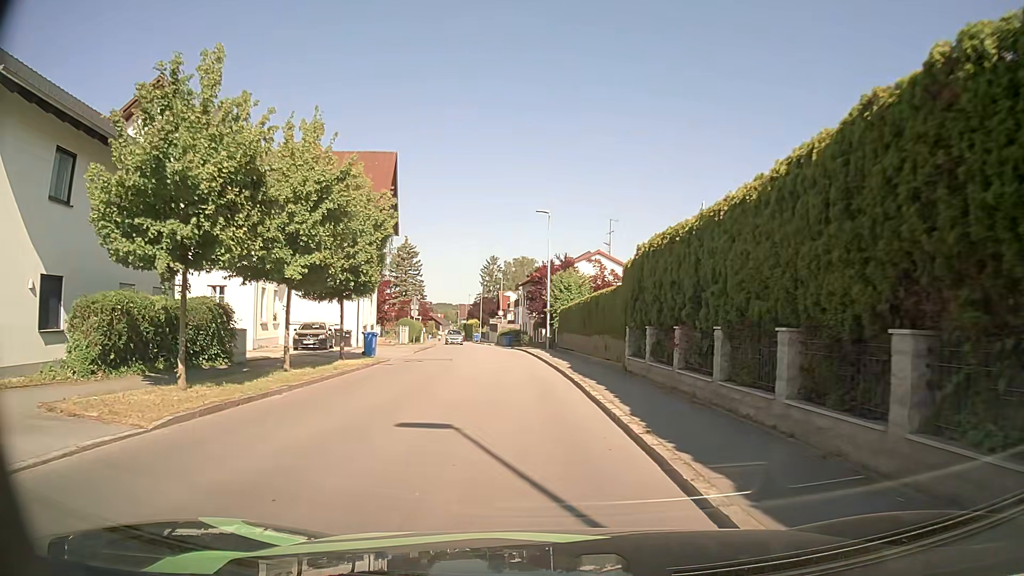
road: secondary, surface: asphalt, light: Day
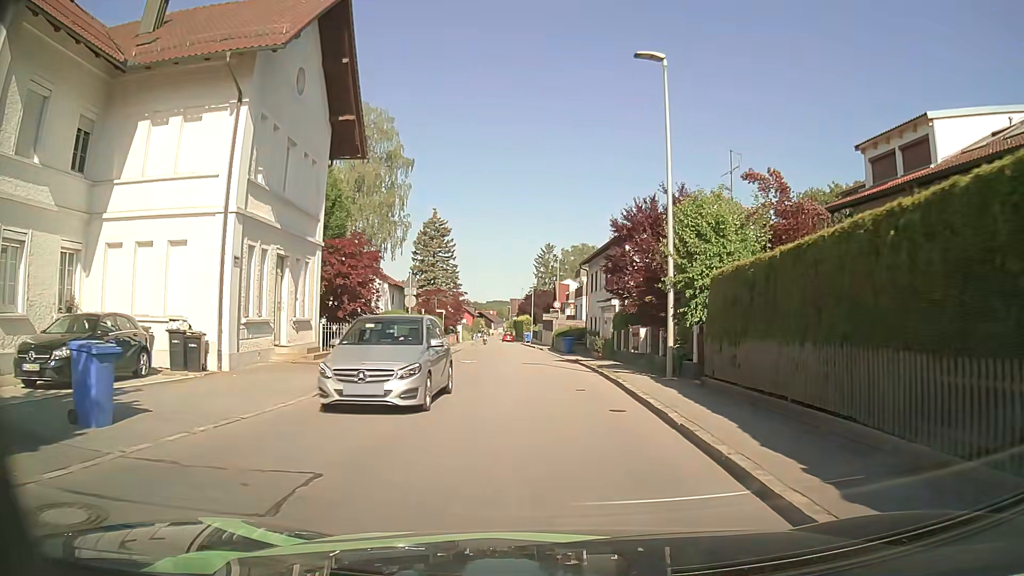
(-1.5, +22.9) m; -5°
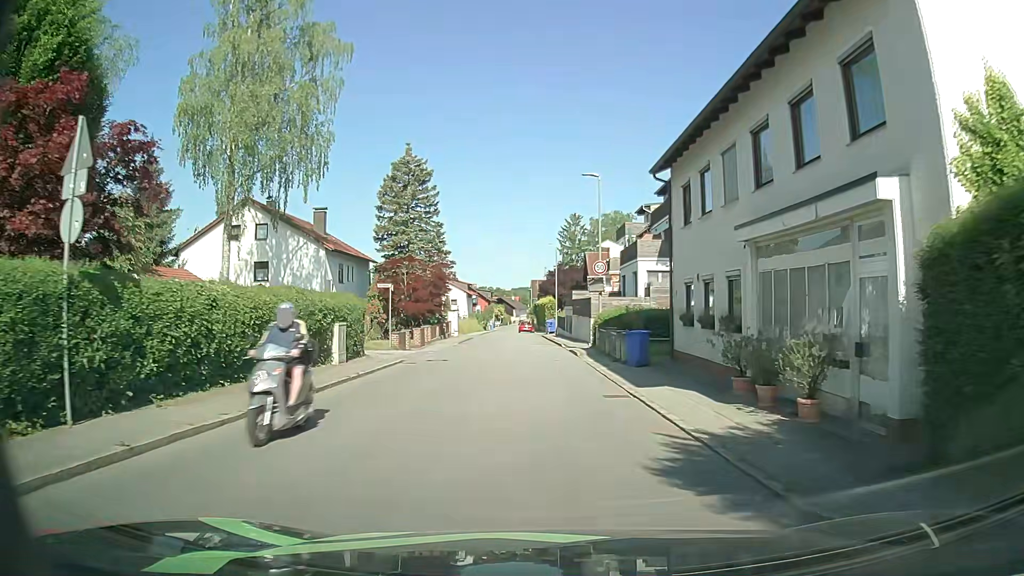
(-0.5, +26.0) m; -3°
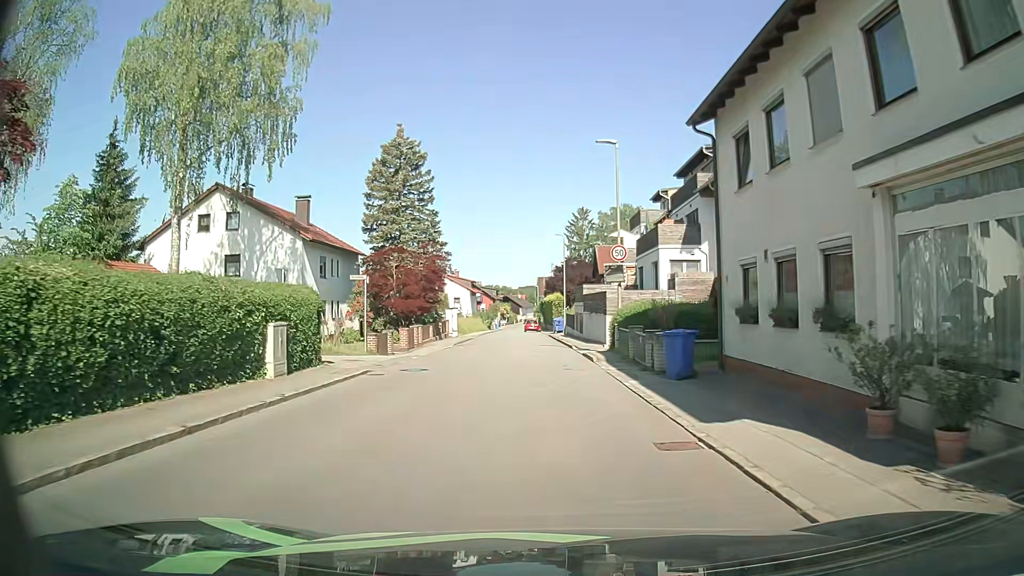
(0.0, +5.3) m; 0°
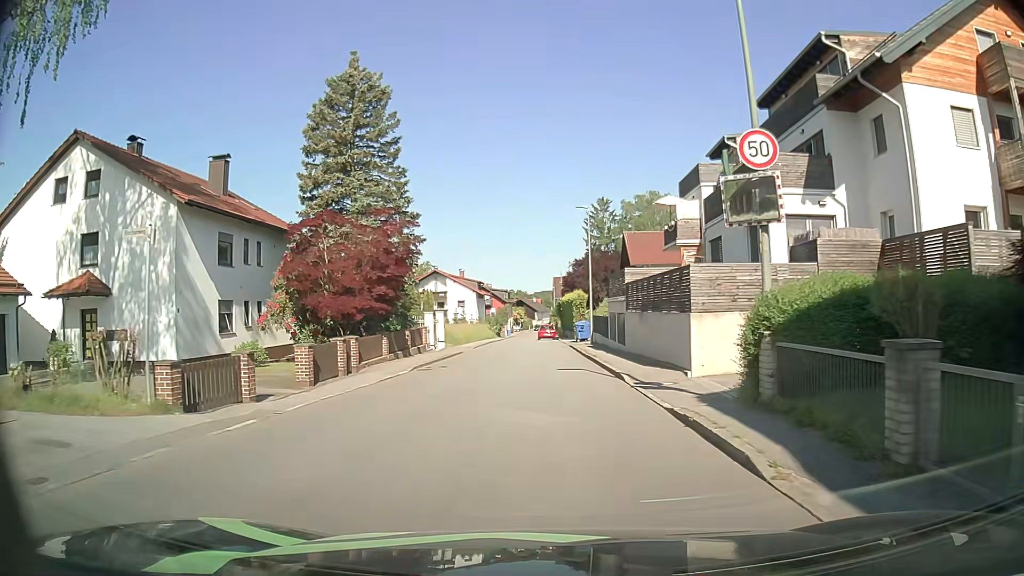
(-0.4, +15.4) m; -2°
